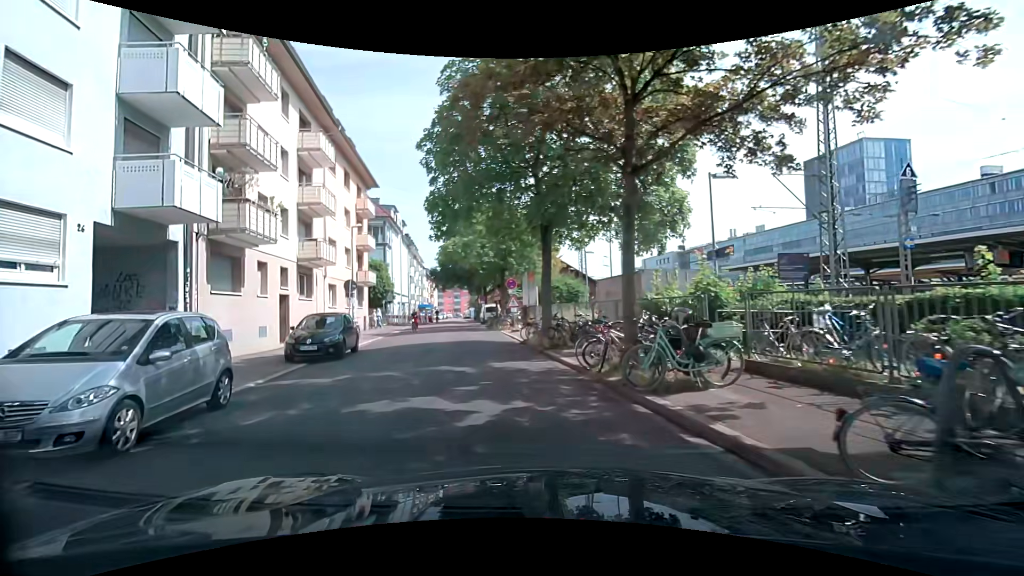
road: residential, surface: asphalt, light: Day
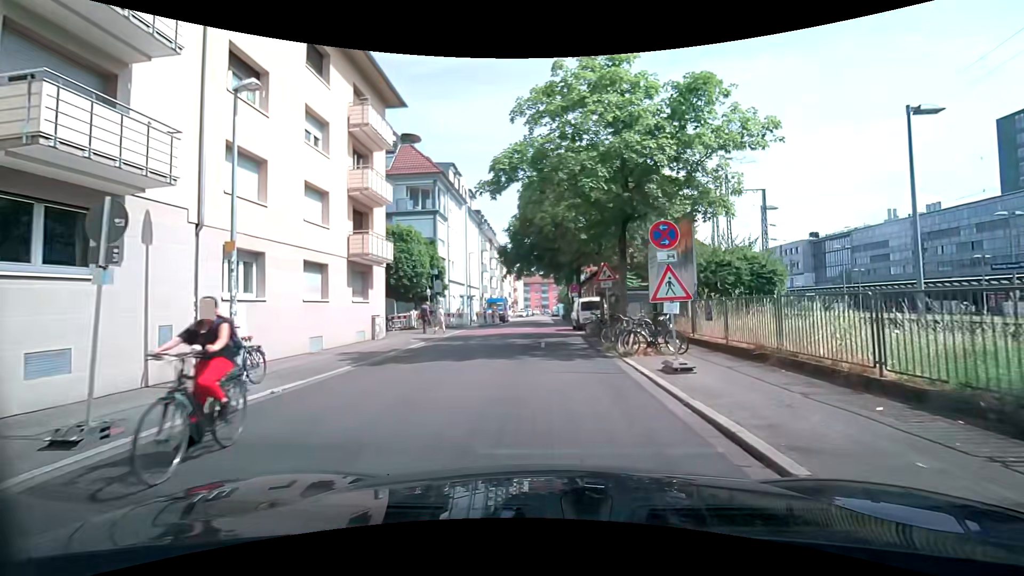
(-2.5, +17.7) m; -12°
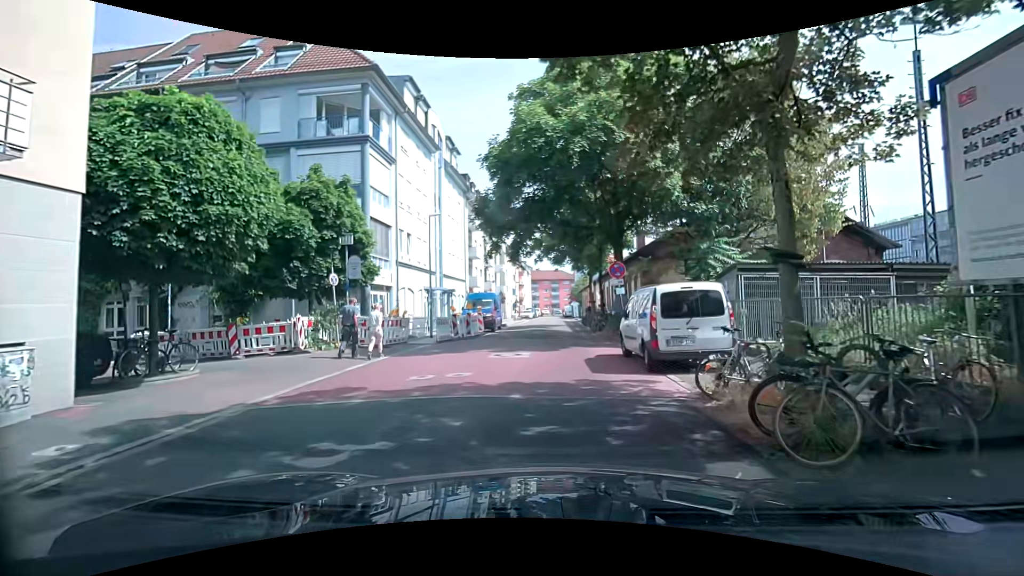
(-0.5, +17.0) m; -3°
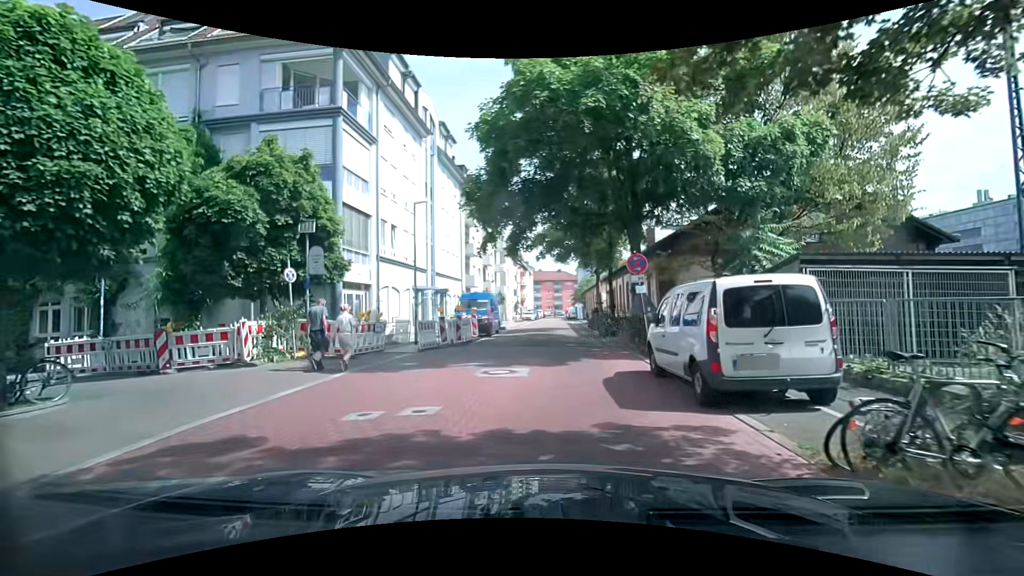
(0.0, +3.3) m; +1°
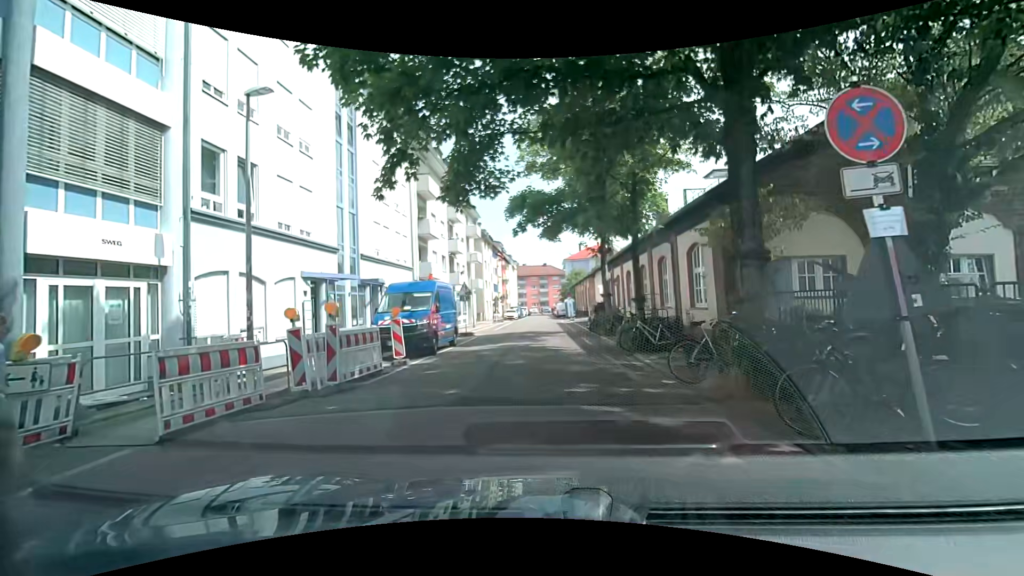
(+0.1, +10.6) m; 0°
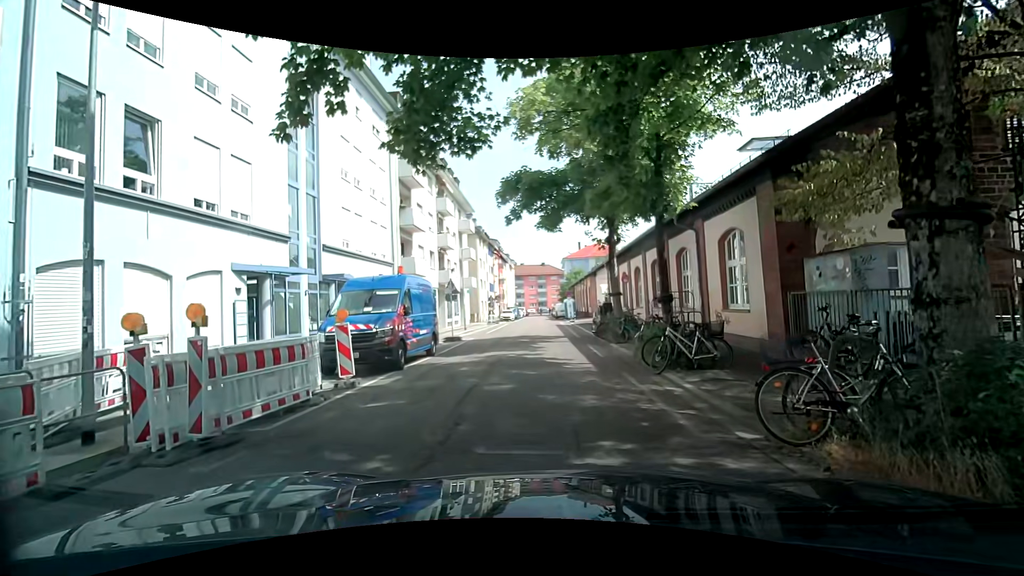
(+0.1, +3.4) m; +2°
